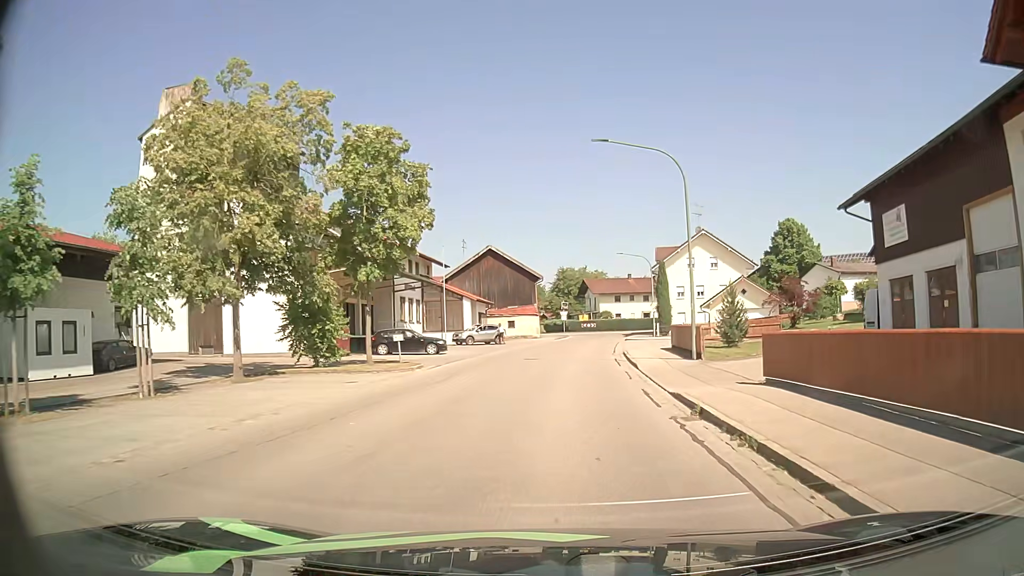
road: tertiary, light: Day
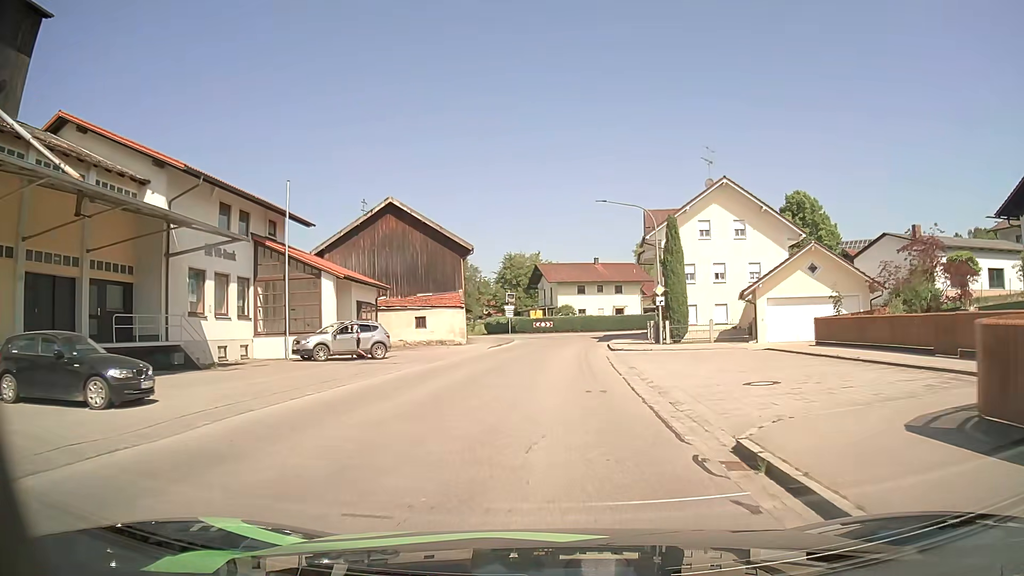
(+1.0, +25.1) m; +4°
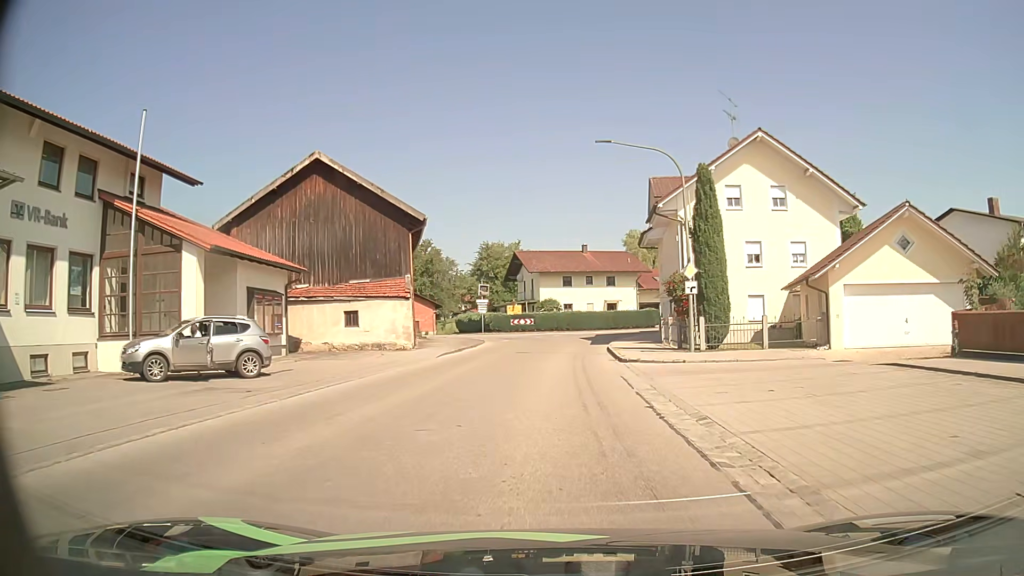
(+0.1, +11.1) m; +1°
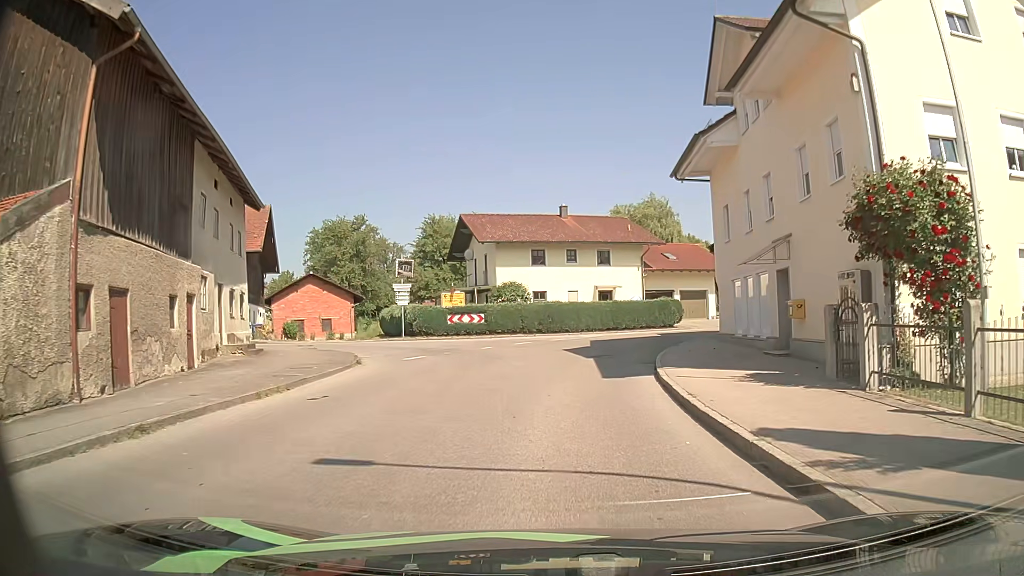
(+0.4, +22.4) m; +3°
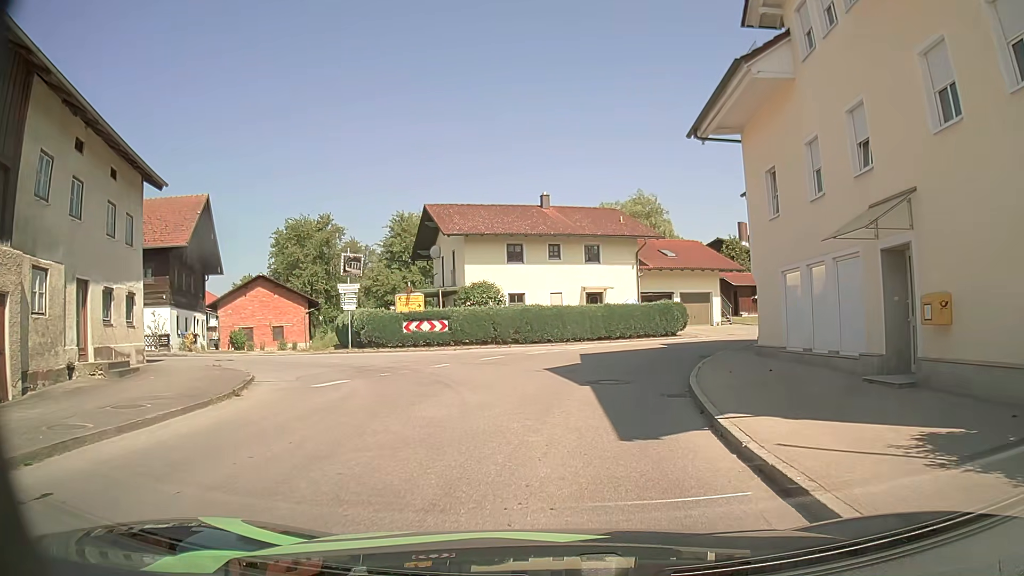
(+0.1, +6.7) m; +1°
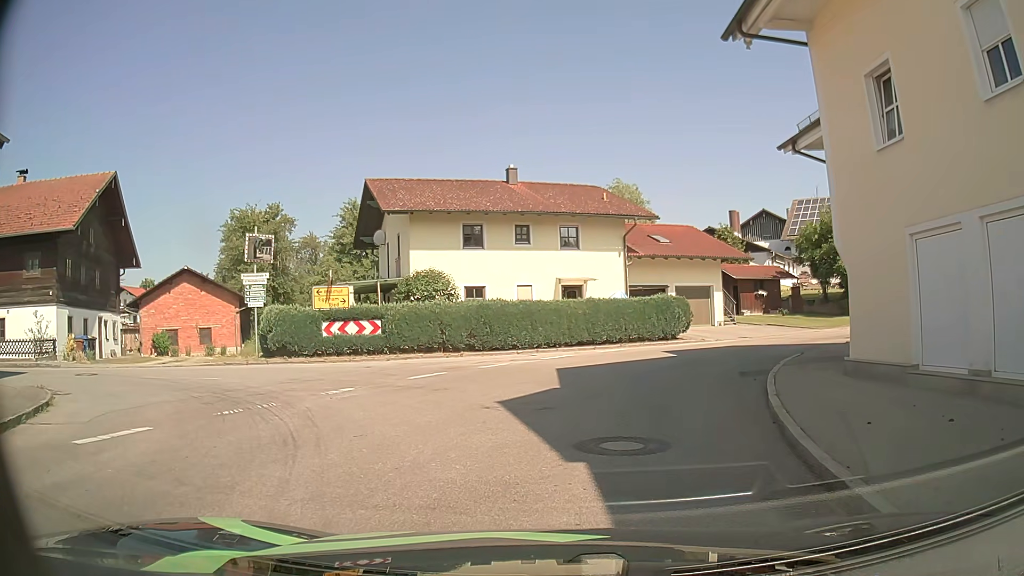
(+0.2, +7.2) m; +3°
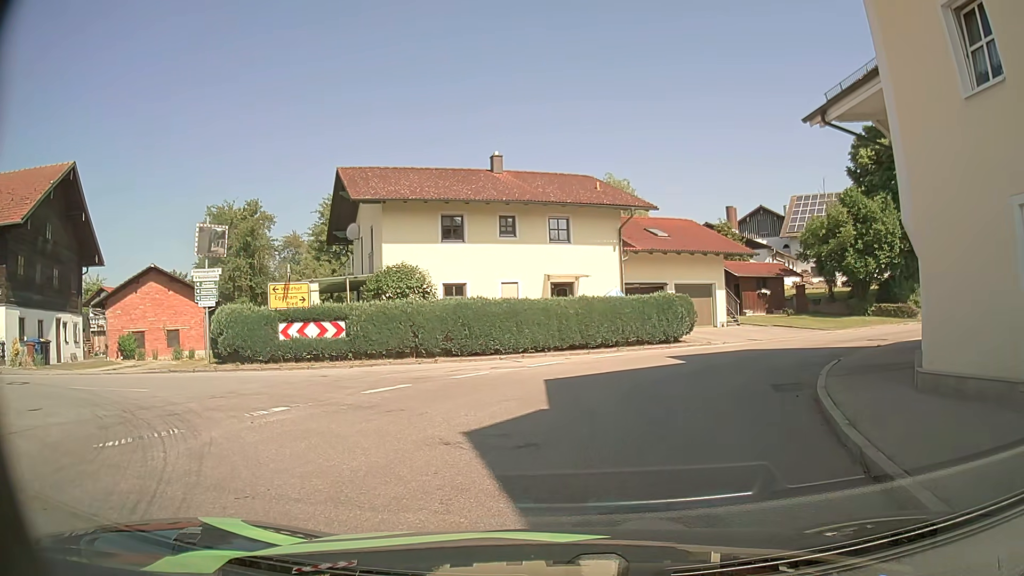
(0.0, +2.7) m; +2°
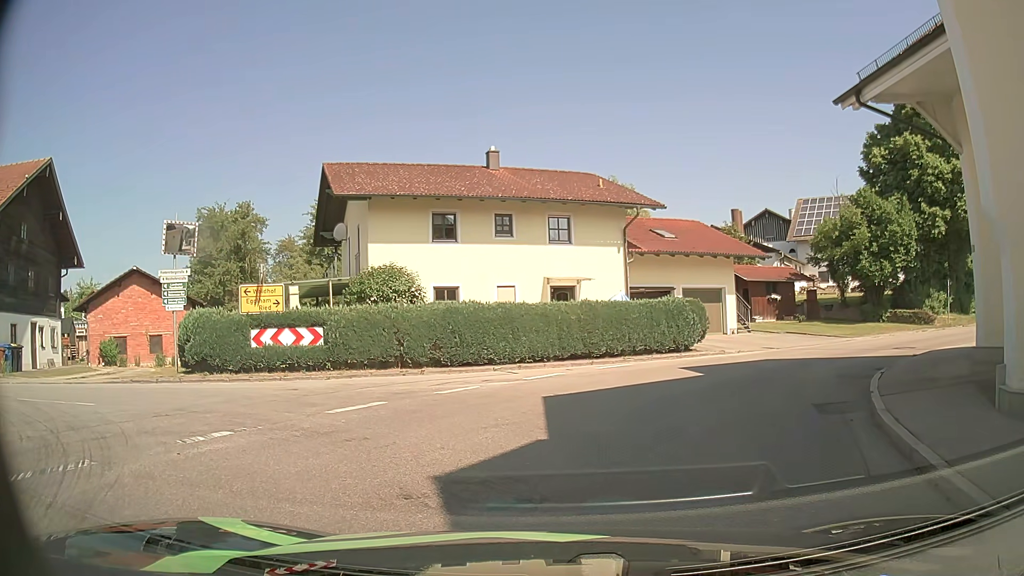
(0.0, +1.9) m; 0°
(-1, +10) (-10, +14) (-20, +13) (-30, +10) (-39, +8) (-49, +6) (-59, +7) (-65, +15) (-67, +25) (-69, +35) m
